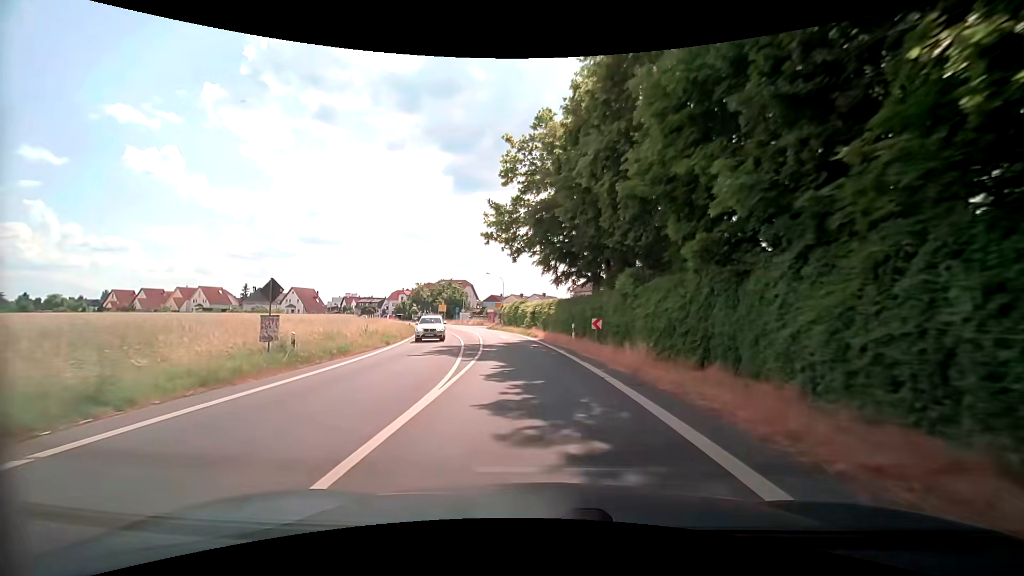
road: secondary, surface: asphalt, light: Day
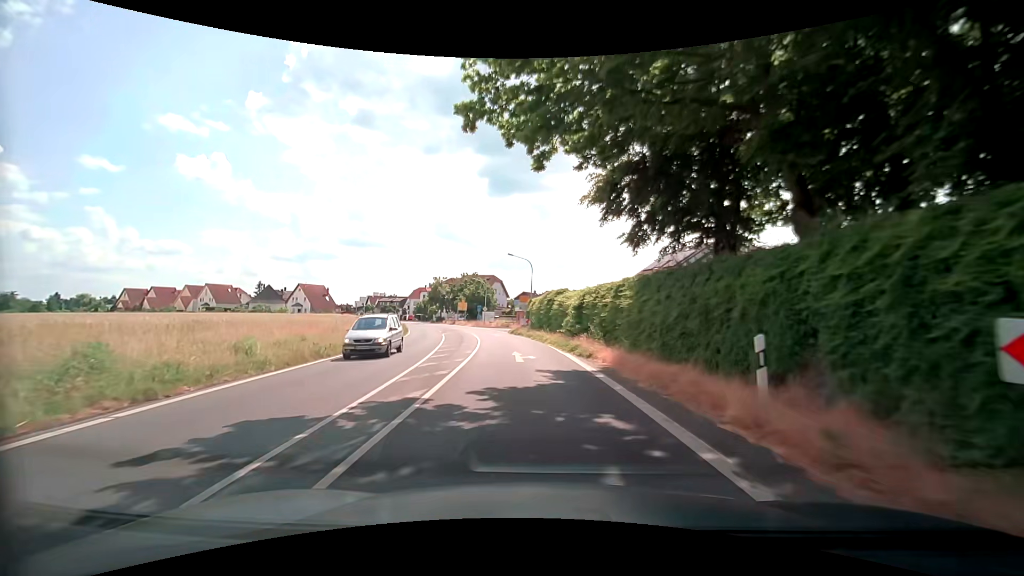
(-0.8, +20.4) m; -4°
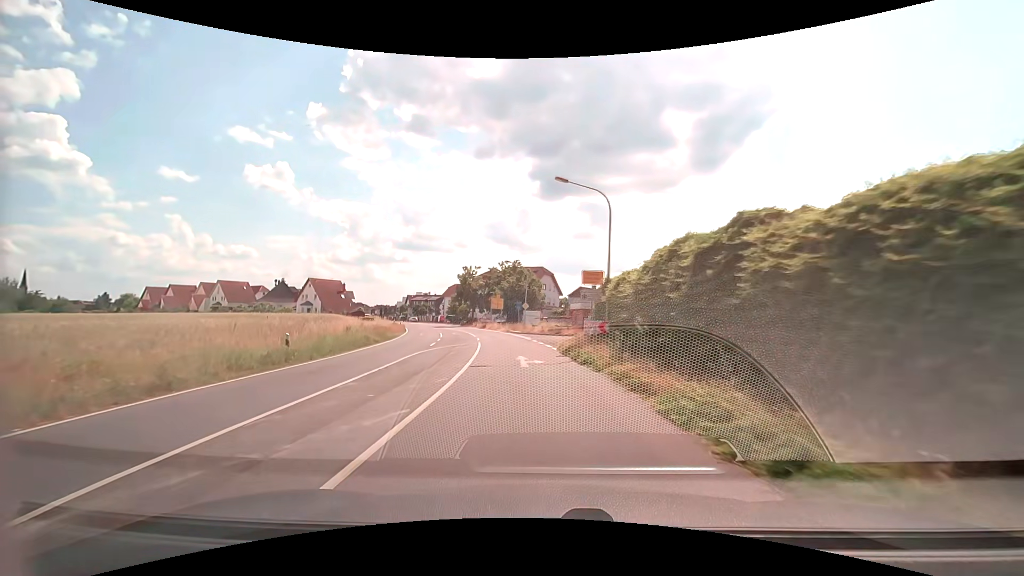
(-1.4, +26.1) m; -6°
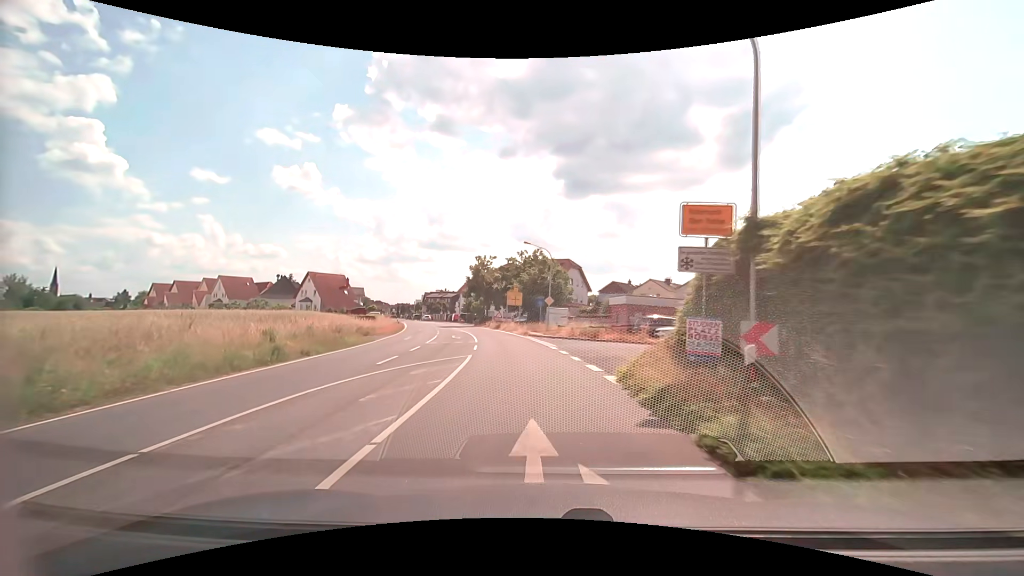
(-0.3, +12.6) m; -2°
(0, +10) (-1, +20) (-2, +30) (-4, +40) (-6, +50) (-8, +59) (-11, +69) (-14, +78) (-18, +88) (-22, +97) m
